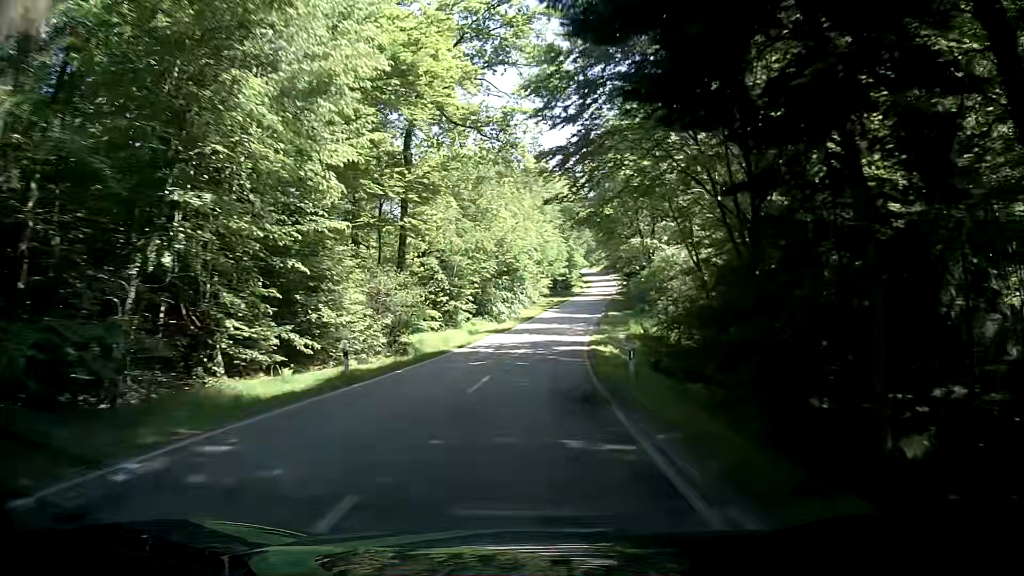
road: tertiary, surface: asphalt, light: Day
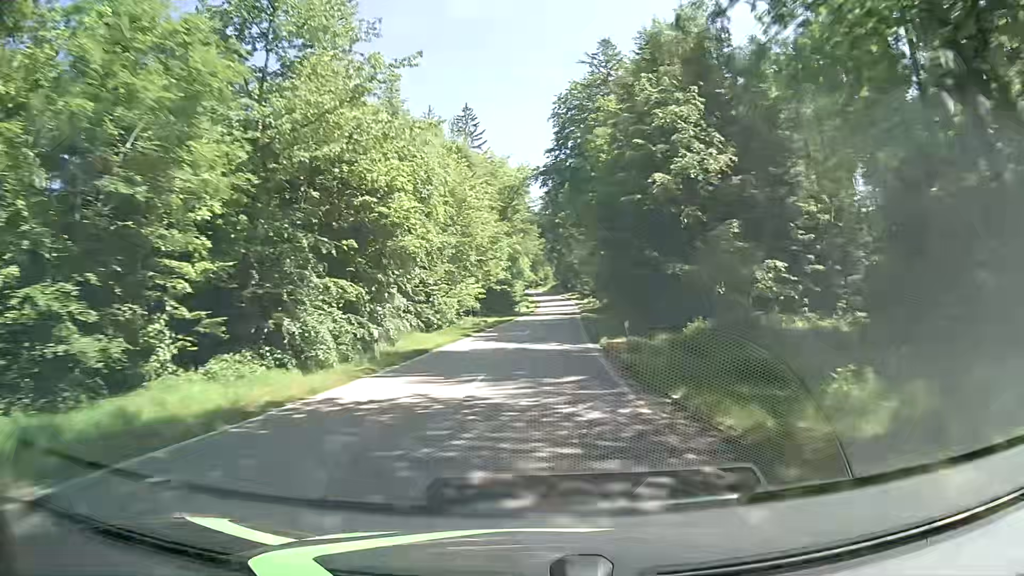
(+1.3, +37.8) m; +4°
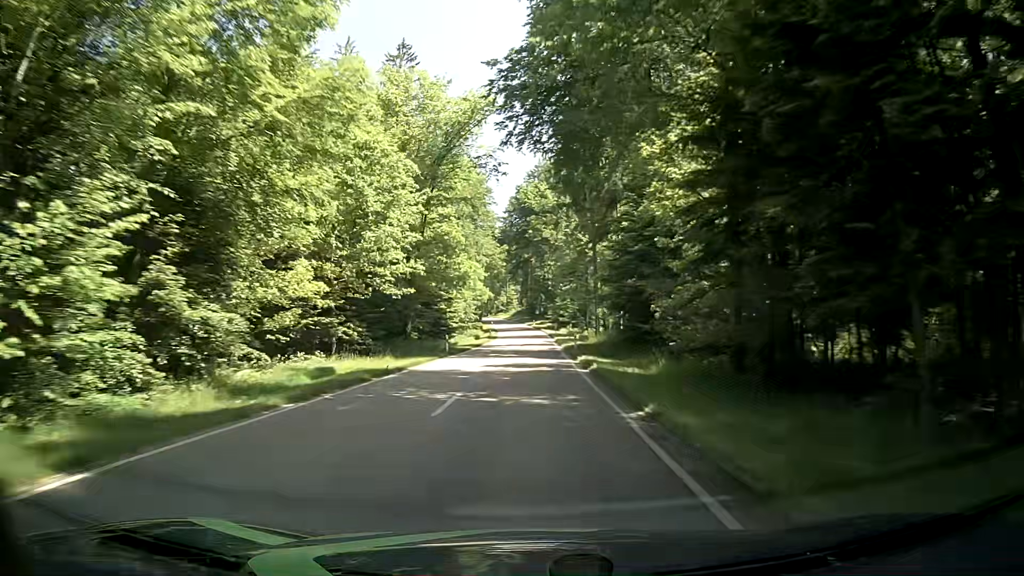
(+1.4, +37.1) m; +4°
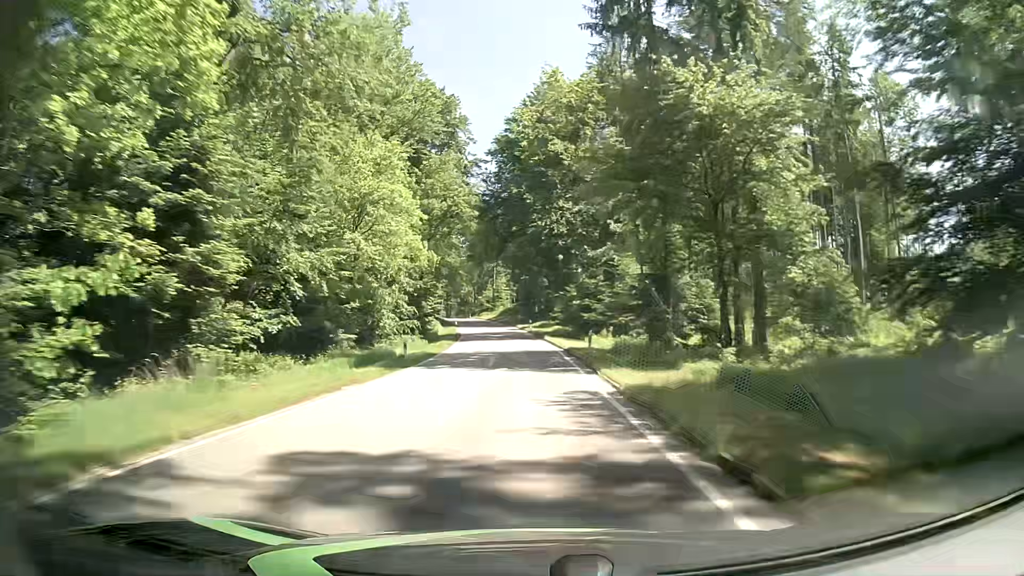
(-0.2, +48.0) m; 0°
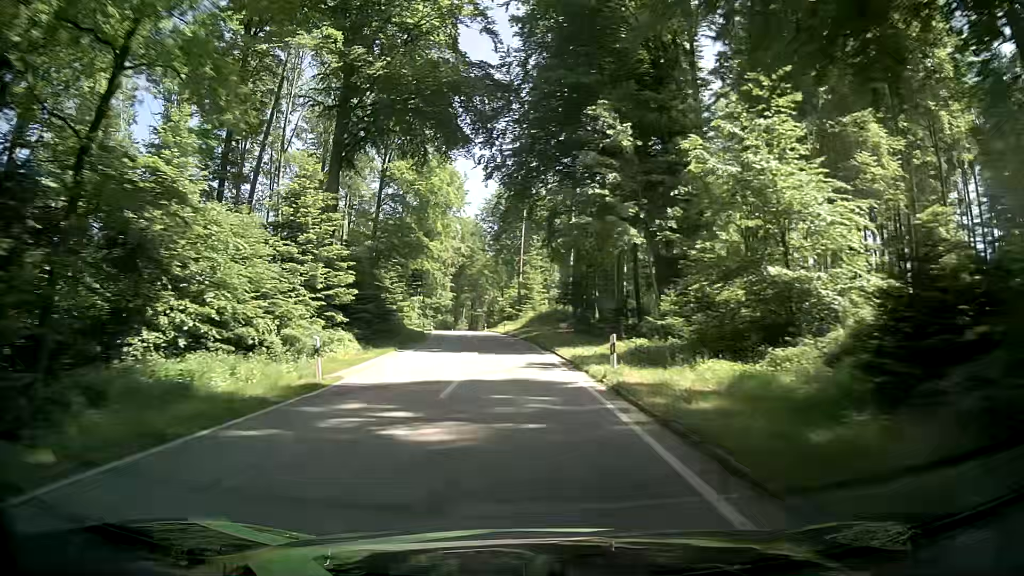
(-1.3, +47.1) m; -3°
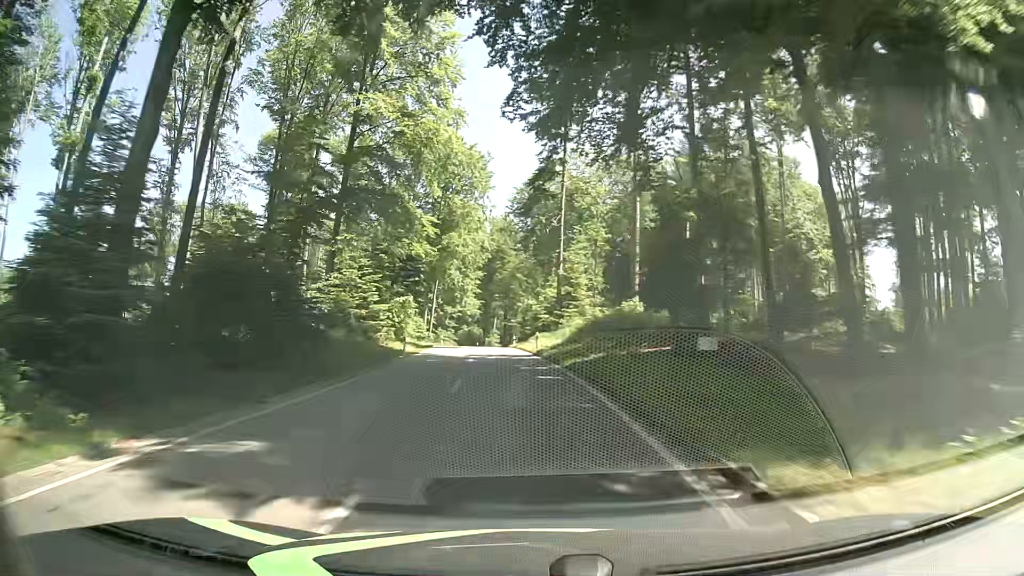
(-0.6, +22.6) m; -3°
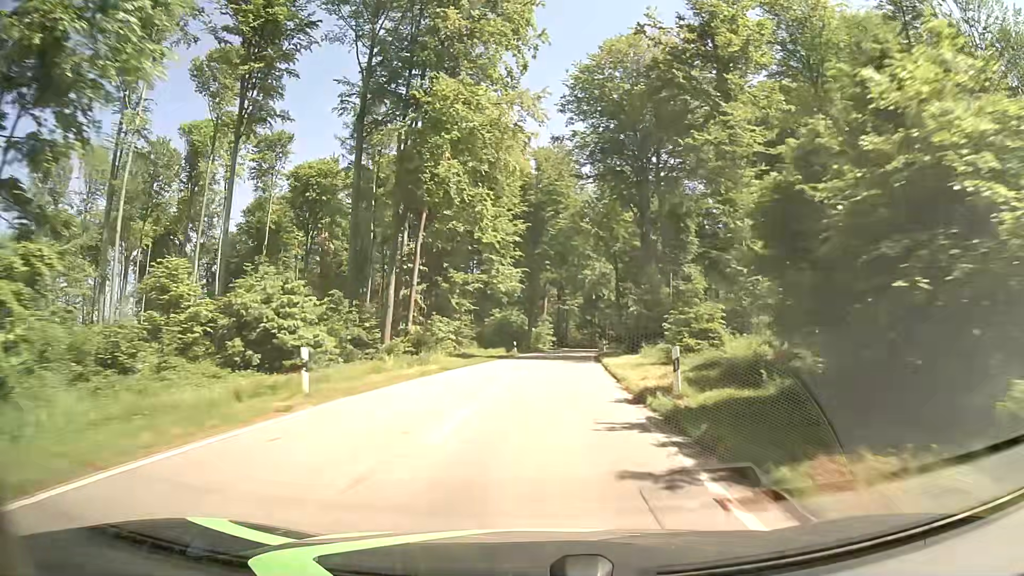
(-4.1, +53.9) m; -5°
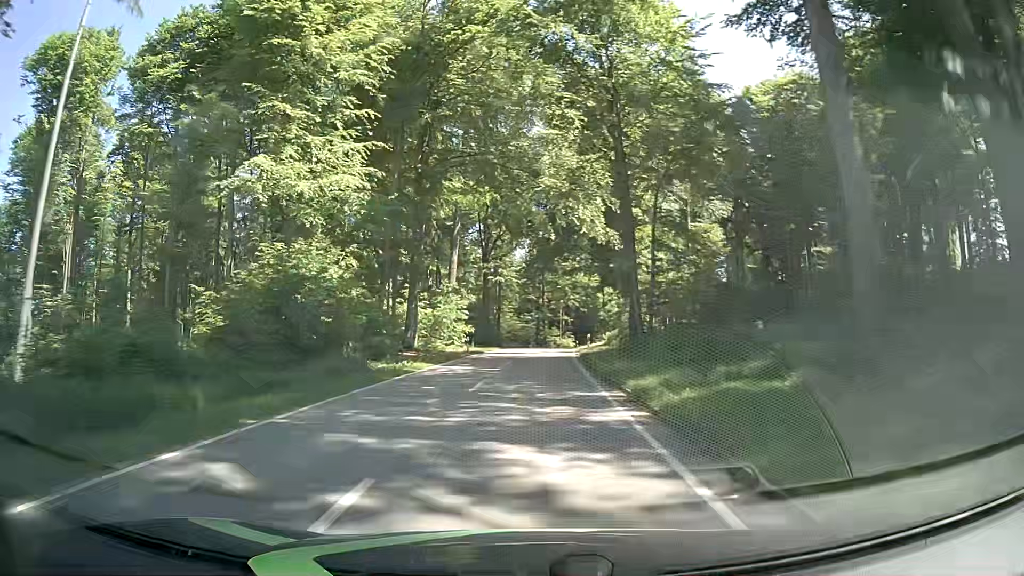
(+3.5, +54.1) m; +6°
(0, +10) (0, +20) (0, +30) (+1, +40) (+1, +50) (+2, +60) (+3, +70) (+4, +80) (+6, +90) (+8, +99) m
